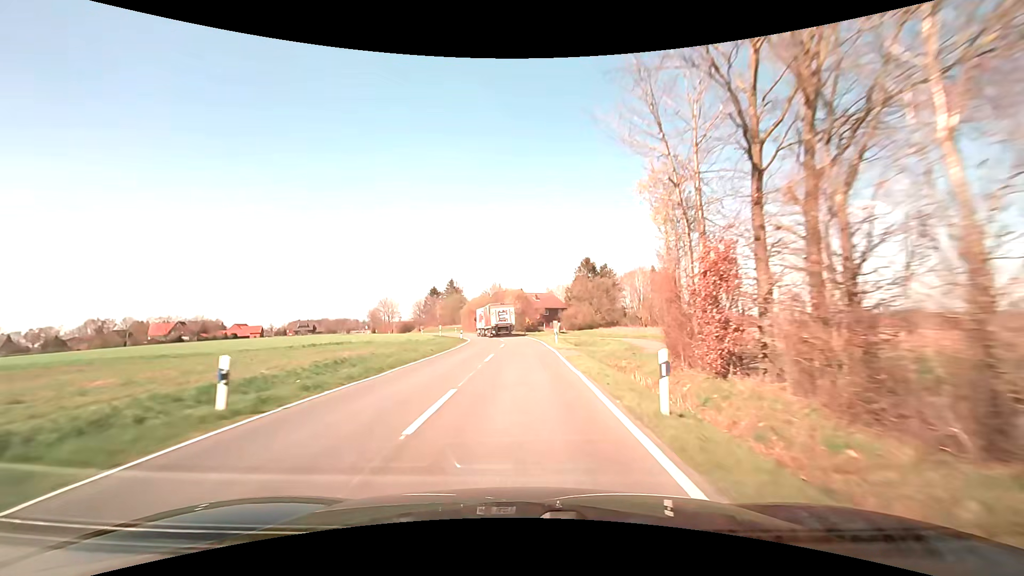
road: secondary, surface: asphalt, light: Day
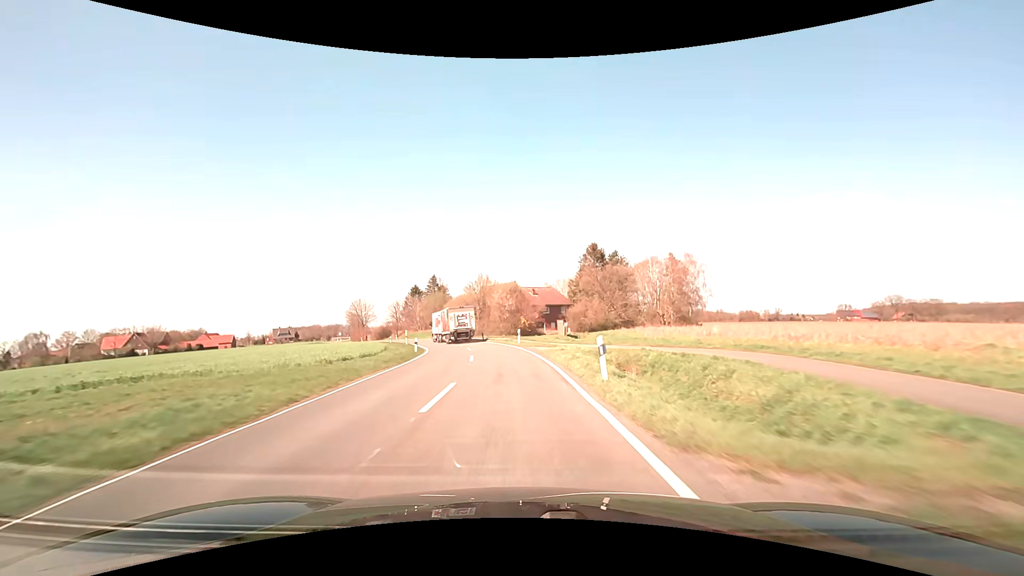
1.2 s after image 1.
(+0.3, +21.8) m; 0°
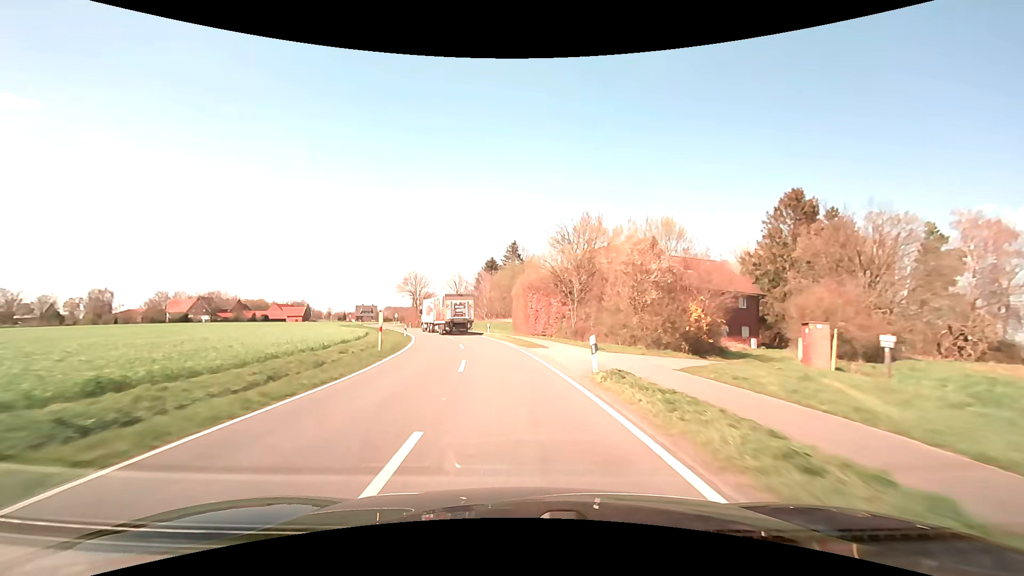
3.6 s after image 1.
(-3.5, +41.7) m; -11°
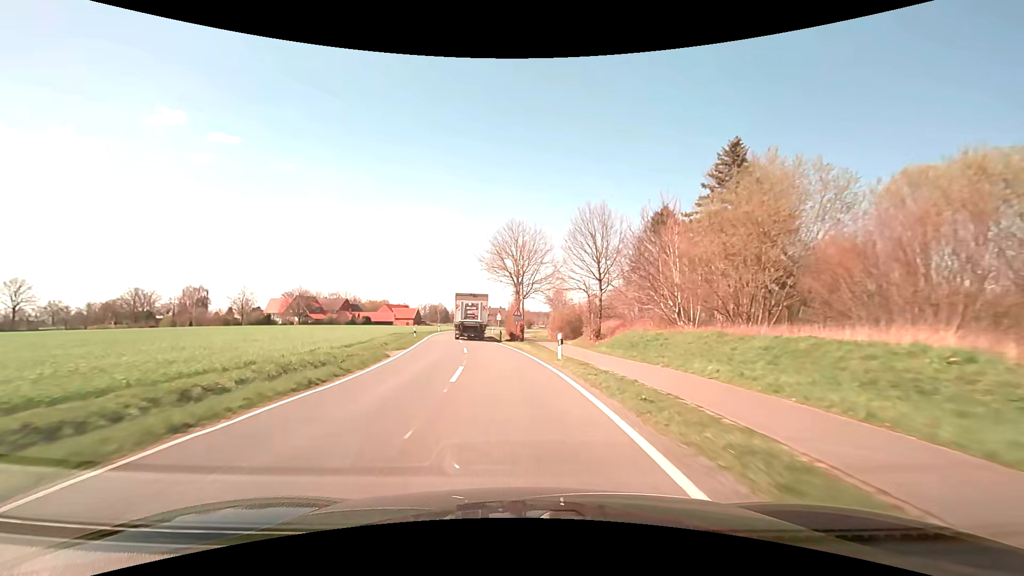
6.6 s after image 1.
(-6.4, +50.0) m; -16°
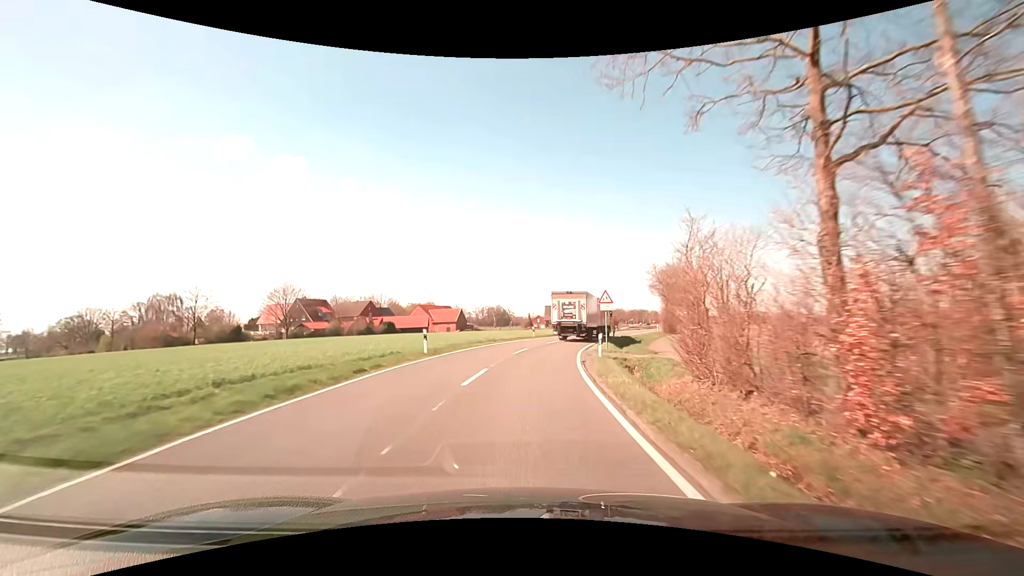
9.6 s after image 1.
(-4.7, +48.3) m; -7°
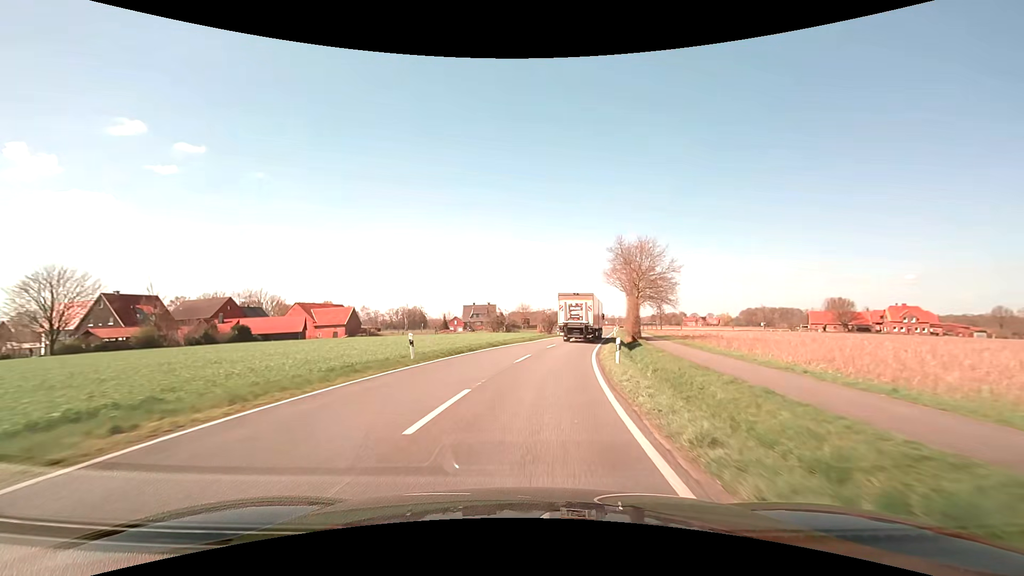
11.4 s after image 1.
(+1.7, +28.3) m; +9°
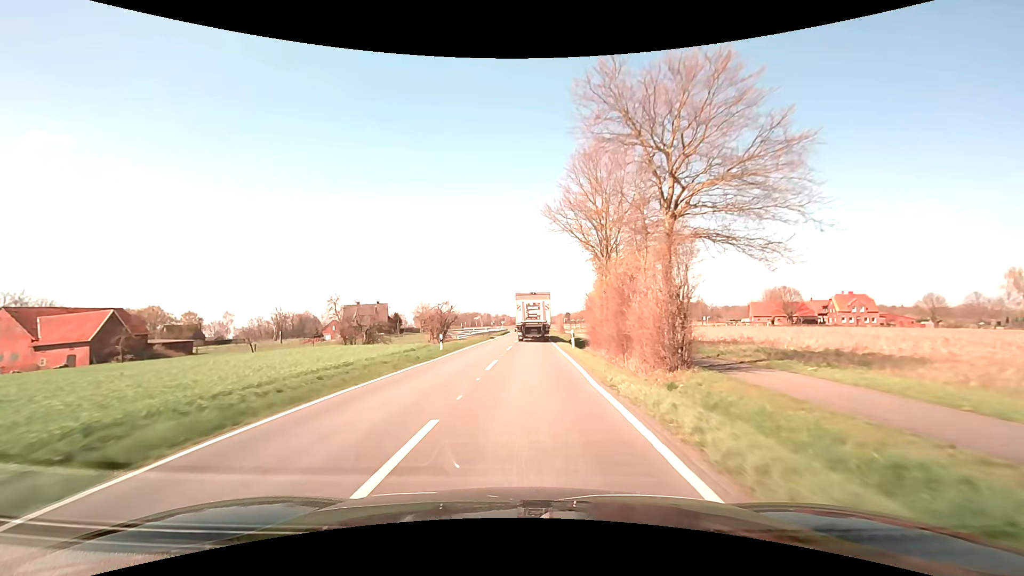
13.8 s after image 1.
(+4.1, +38.2) m; +10°
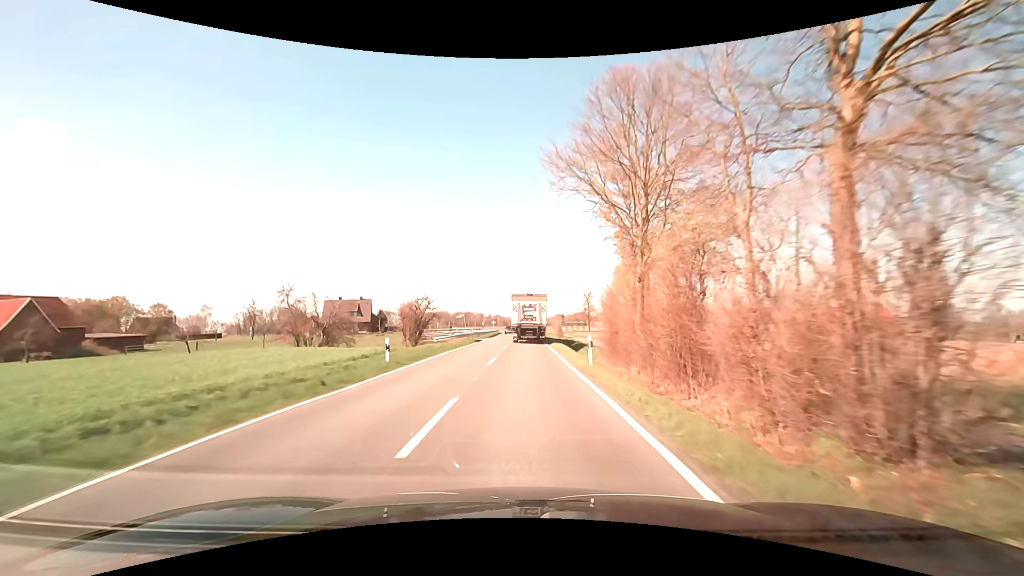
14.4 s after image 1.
(0.0, +9.8) m; 0°
(0, +10) (0, +20) (0, +30) (0, +40) (+1, +50) (+1, +60) (+1, +70) (+1, +80) (+1, +90) (+1, +100) m
